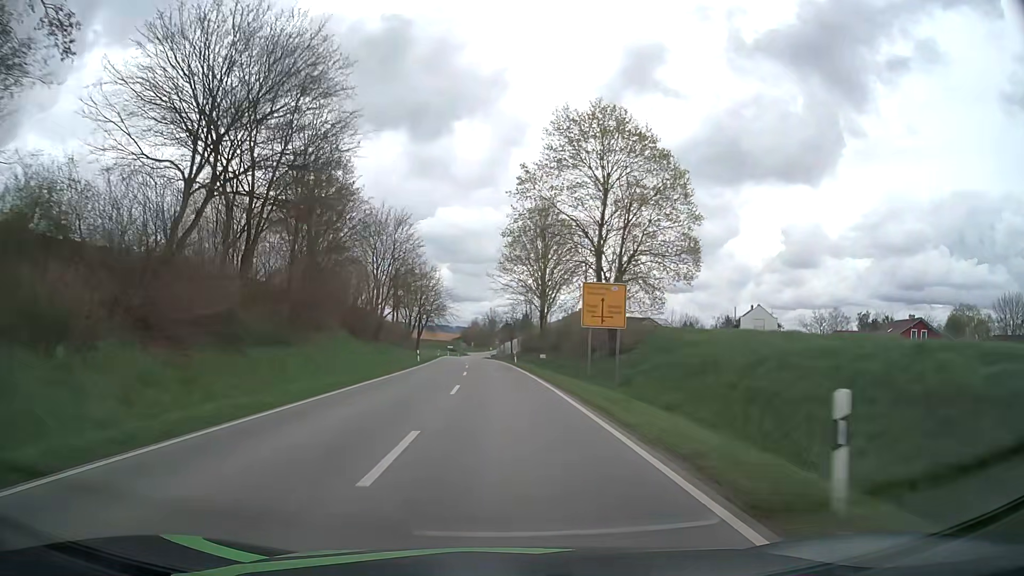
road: secondary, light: Day
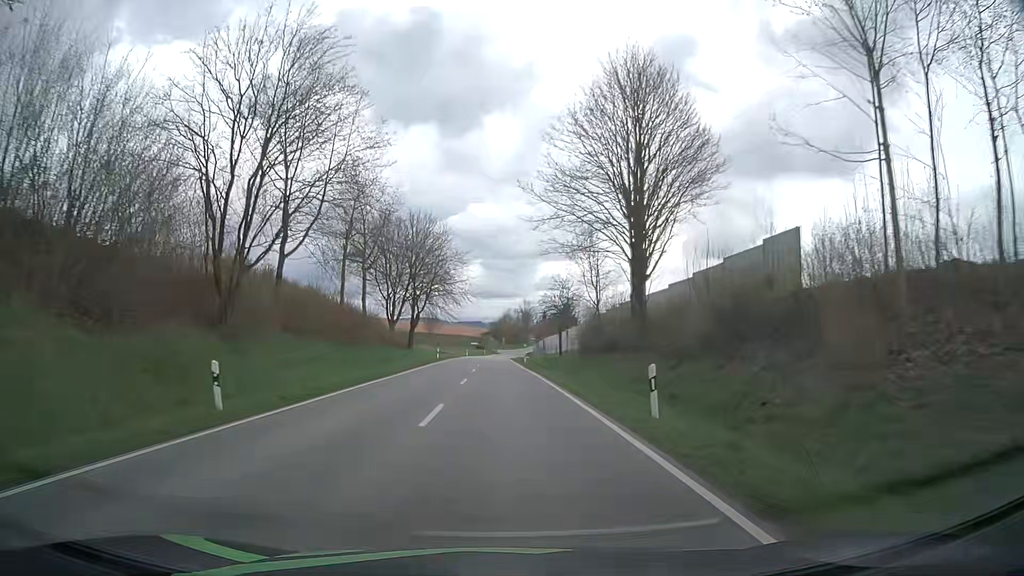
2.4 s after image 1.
(-1.1, +43.6) m; -3°
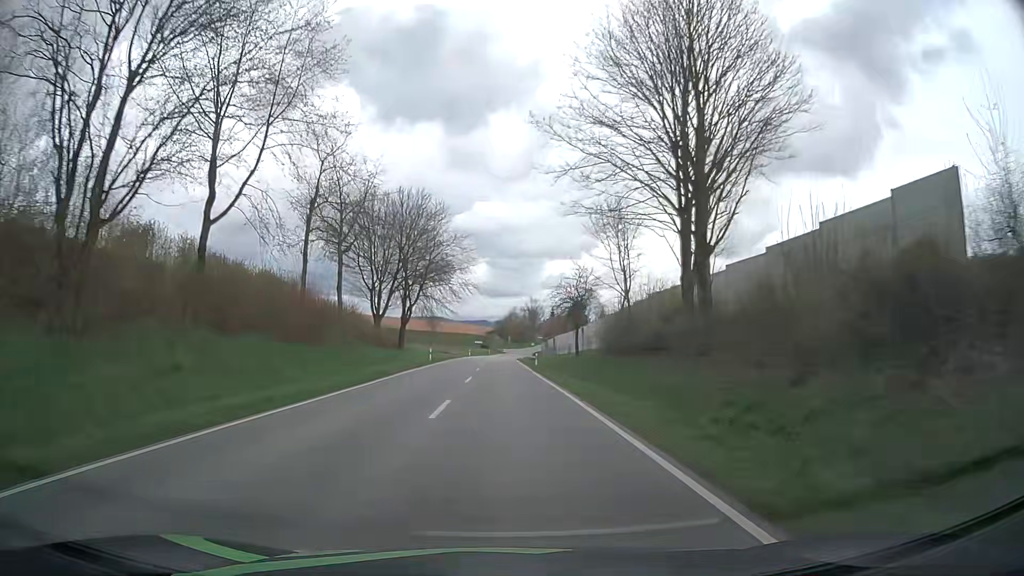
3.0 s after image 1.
(-0.1, +10.8) m; 0°
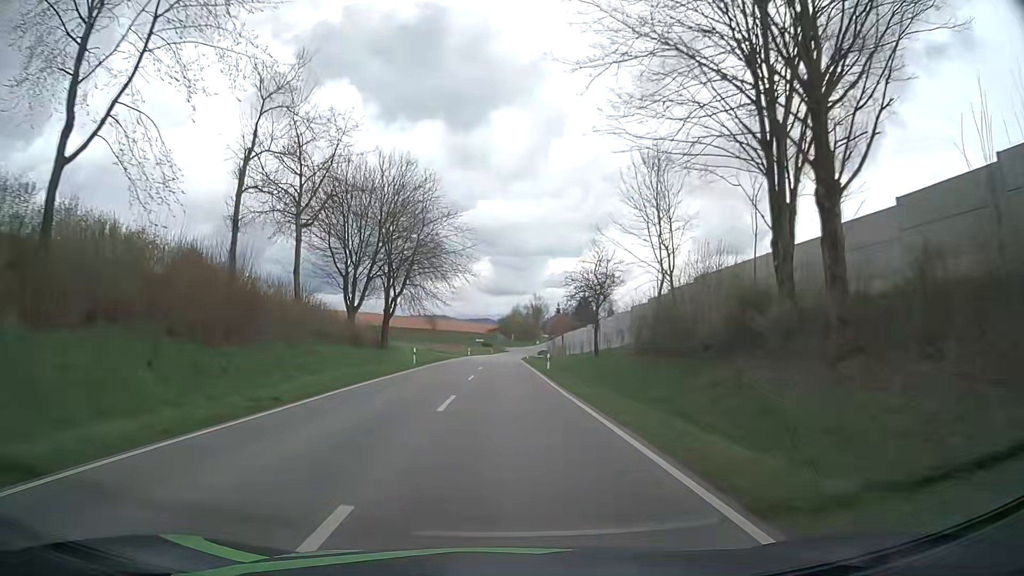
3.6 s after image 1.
(0.0, +10.7) m; 0°
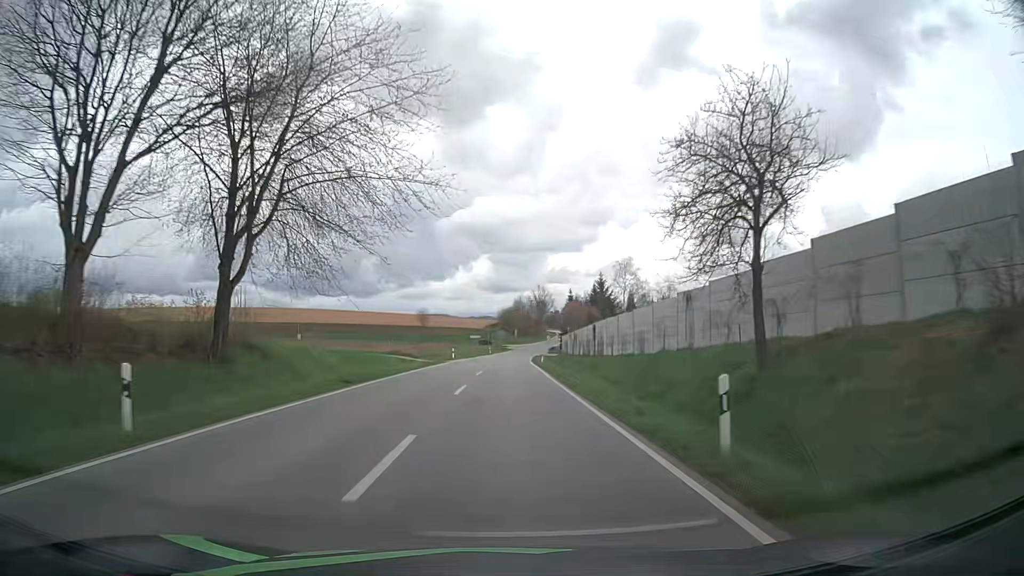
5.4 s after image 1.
(-0.3, +31.9) m; 0°
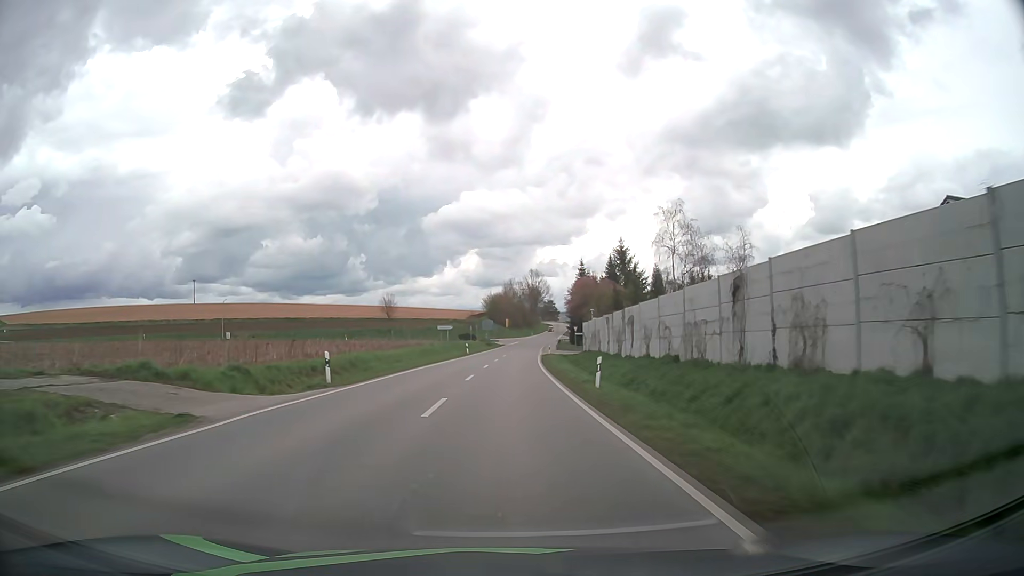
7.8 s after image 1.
(+0.3, +41.5) m; +1°
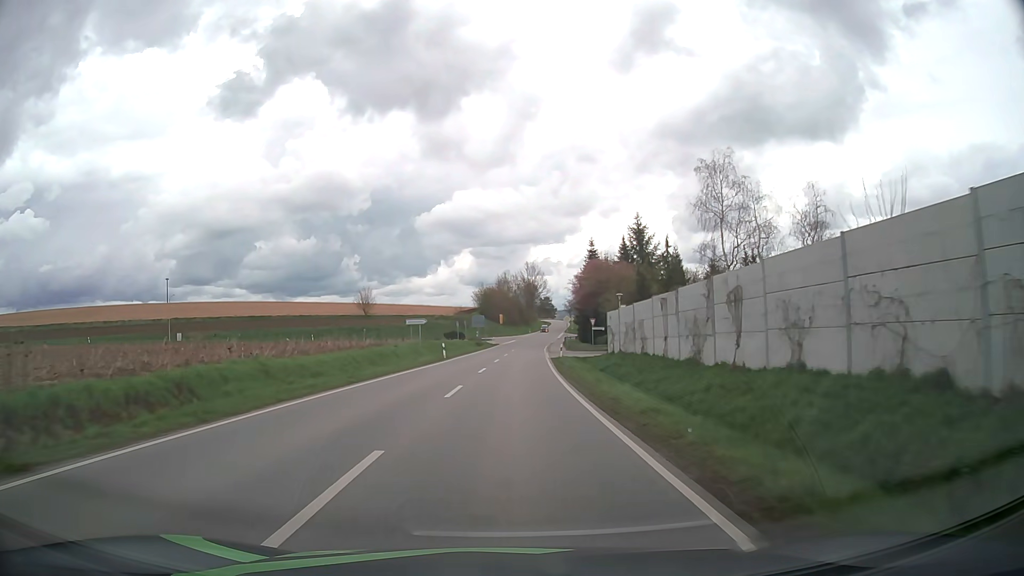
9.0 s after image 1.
(+0.1, +20.0) m; 0°
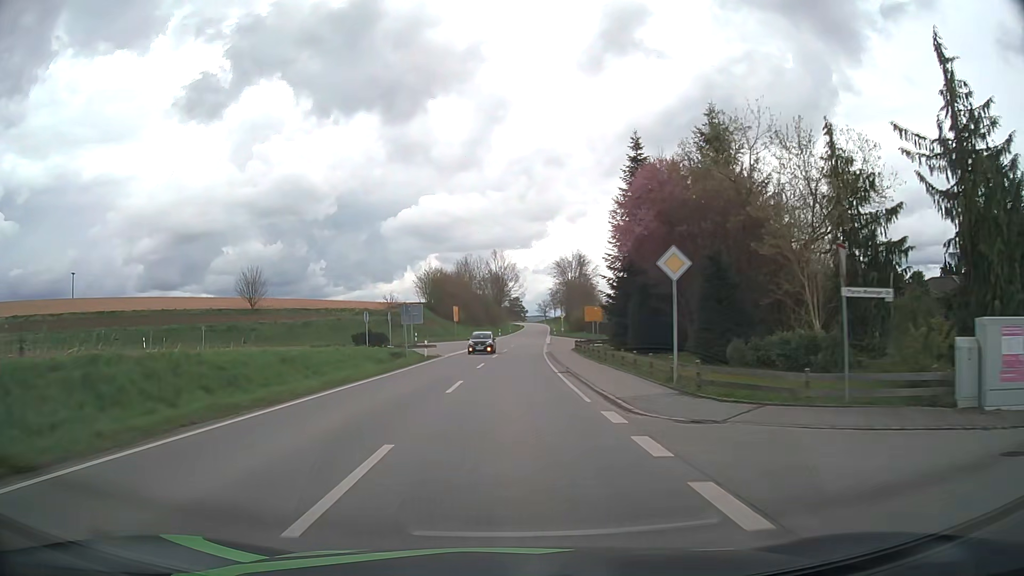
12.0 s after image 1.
(+1.0, +47.5) m; +3°
(0, +10) (0, +20) (0, +30) (0, +40) (+1, +50) (+4, +60) (+9, +68) (+16, +75) (+23, +82) (+31, +88) m
